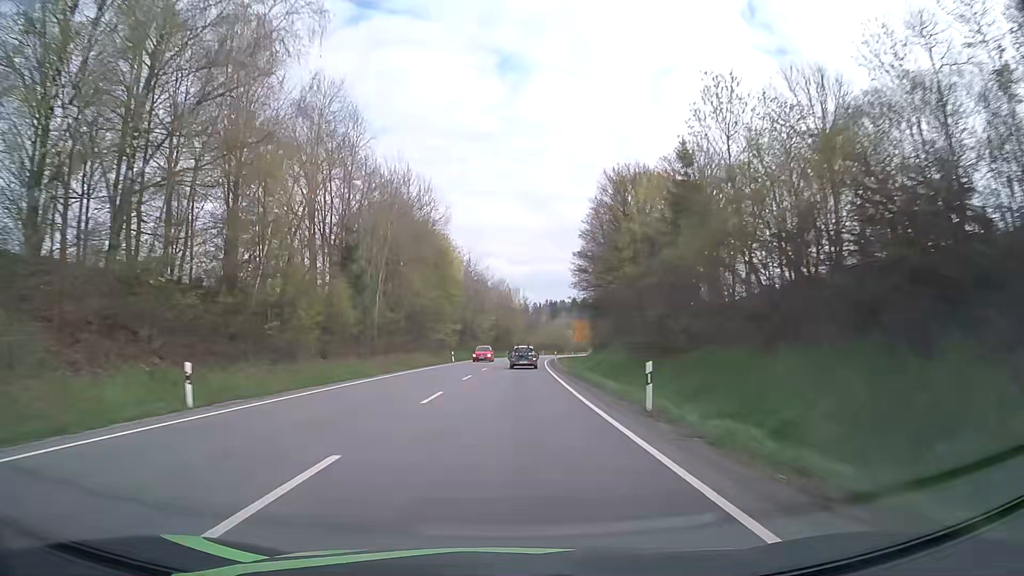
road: primary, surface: asphalt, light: Day
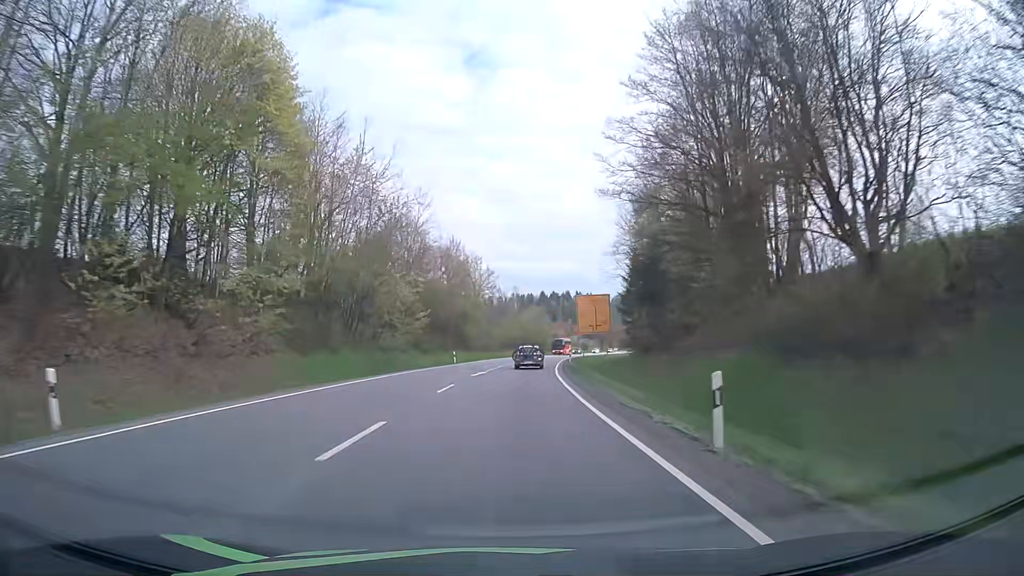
(+1.6, +56.5) m; +3°
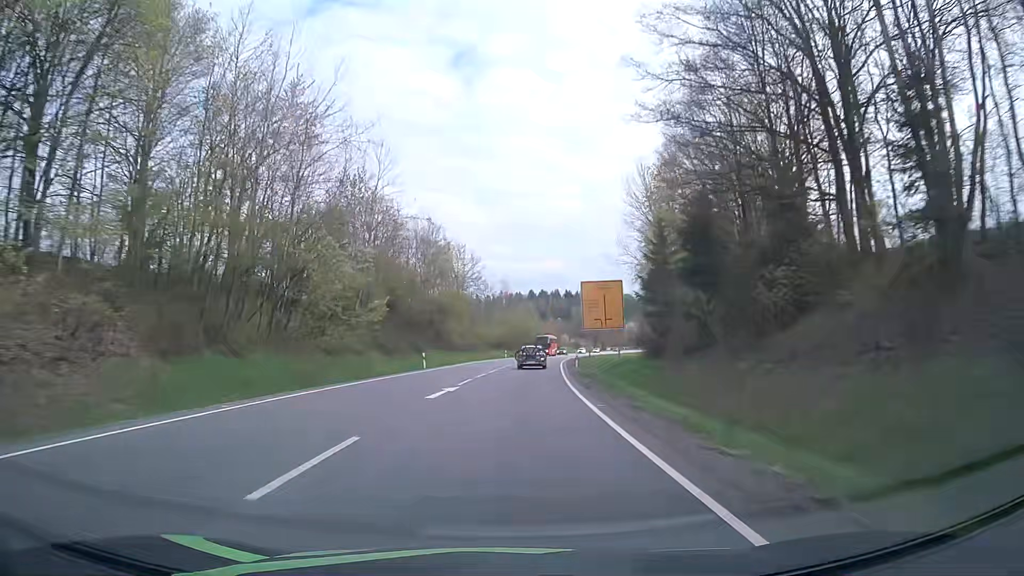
(0.0, +14.1) m; 0°
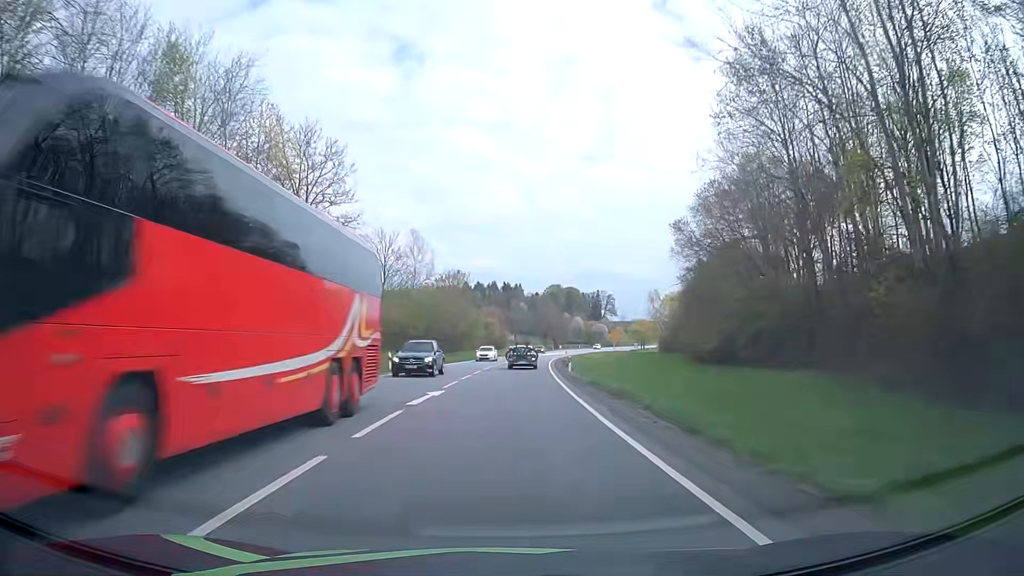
(+3.2, +56.1) m; +6°
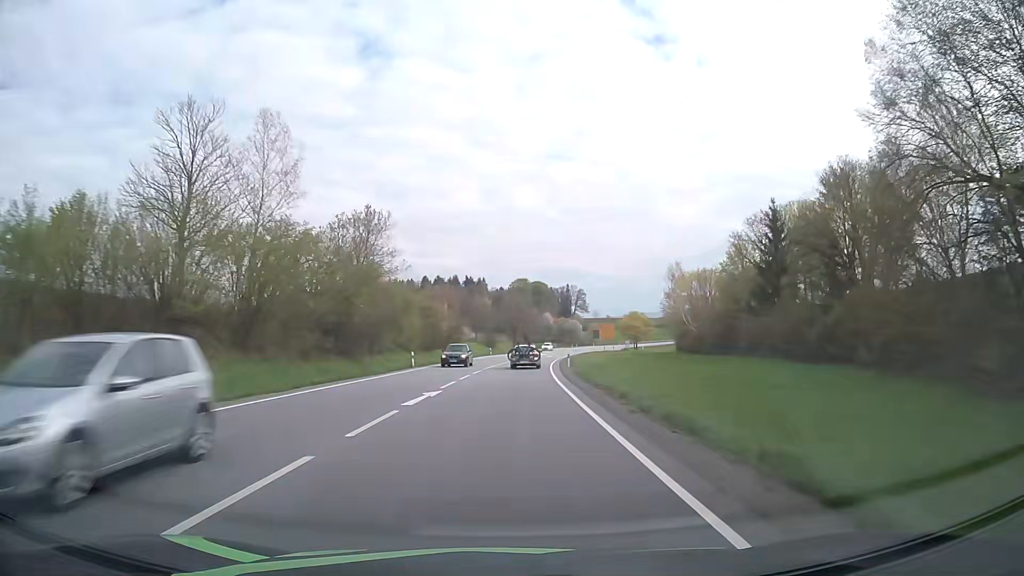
(+1.1, +42.0) m; +3°
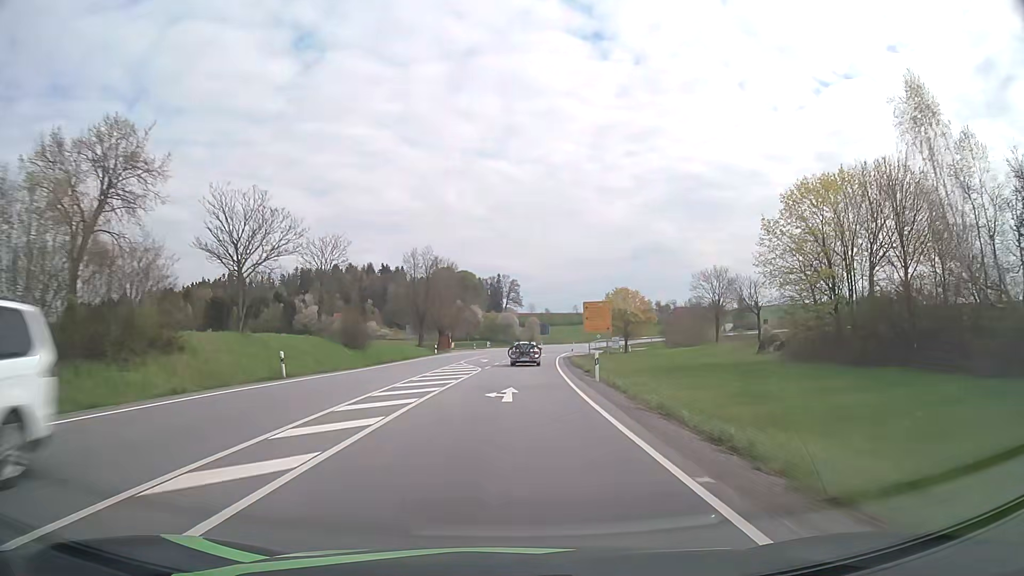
(+3.7, +69.6) m; +6°
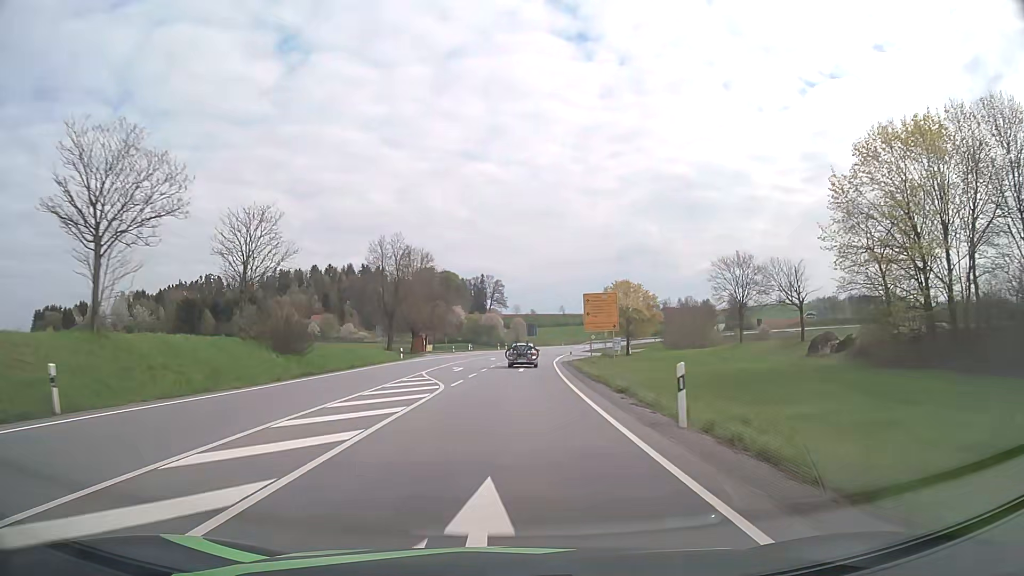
(+0.2, +13.9) m; +1°
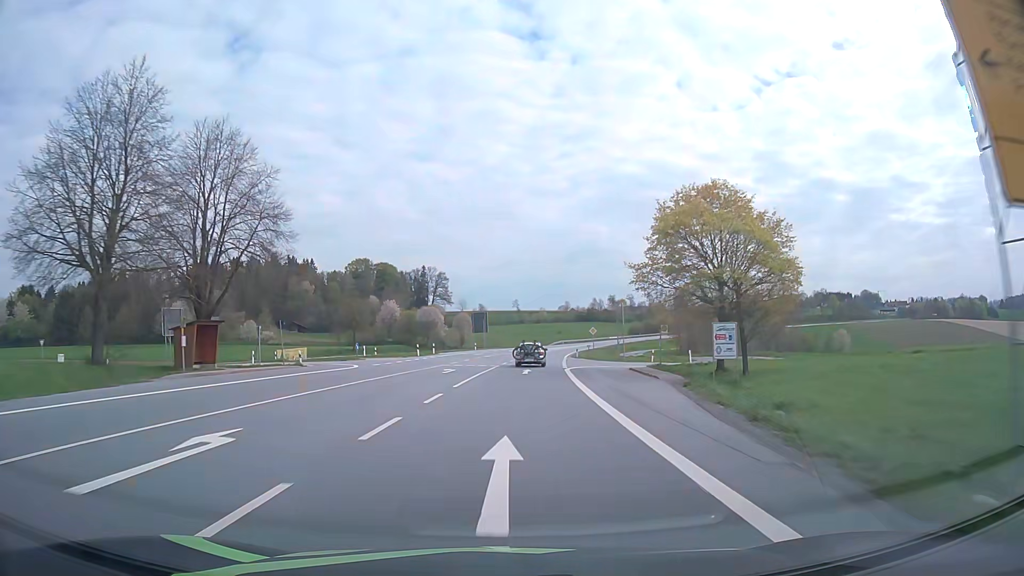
(+2.0, +55.4) m; +4°
(0, +10) (0, +20) (+1, +30) (+1, +40) (+2, +50) (+3, +60) (+4, +70) (+6, +80) (+7, +90) (+9, +99) m
